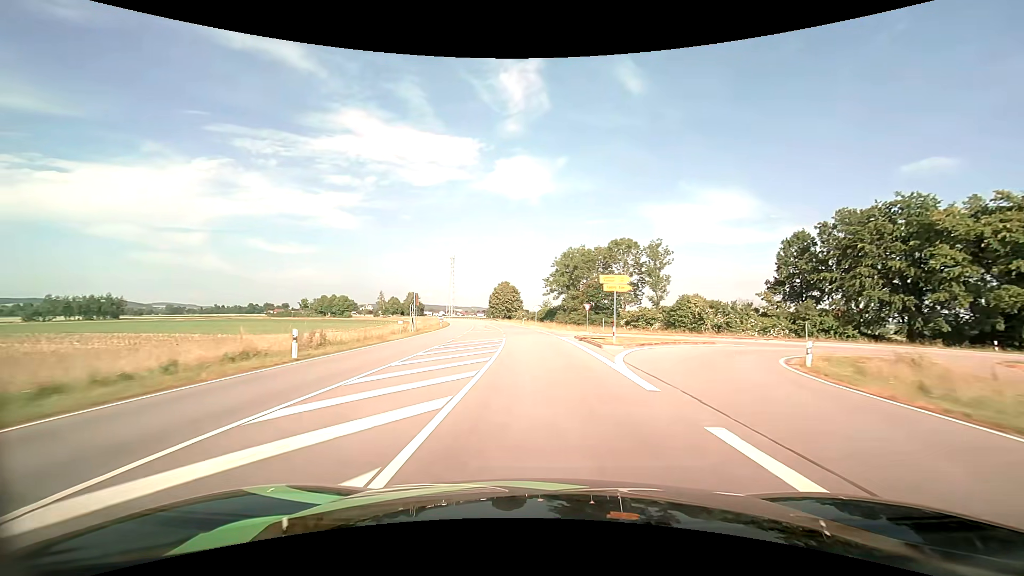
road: tertiary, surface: asphalt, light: Day
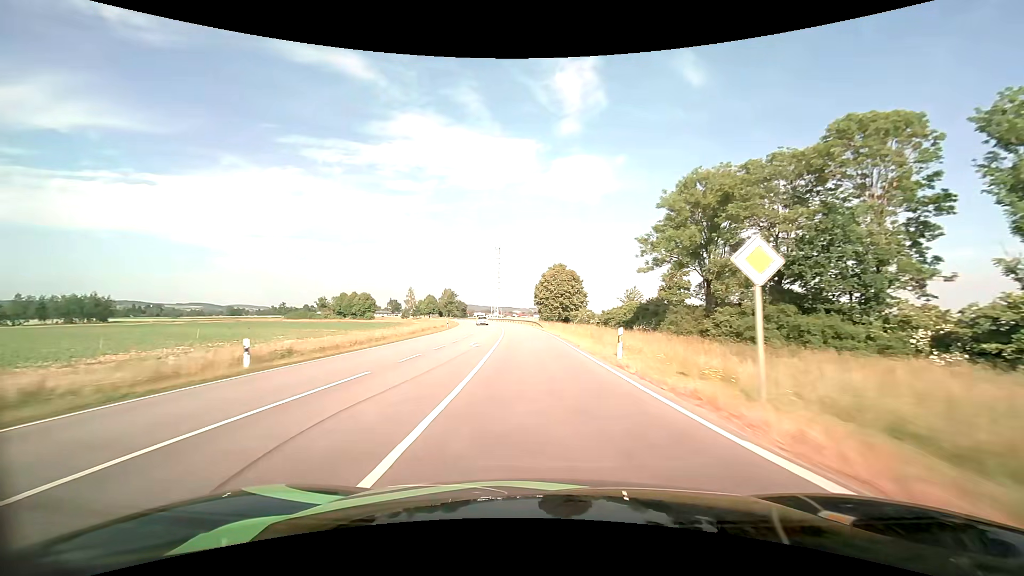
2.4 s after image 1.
(-2.6, +54.0) m; -7°
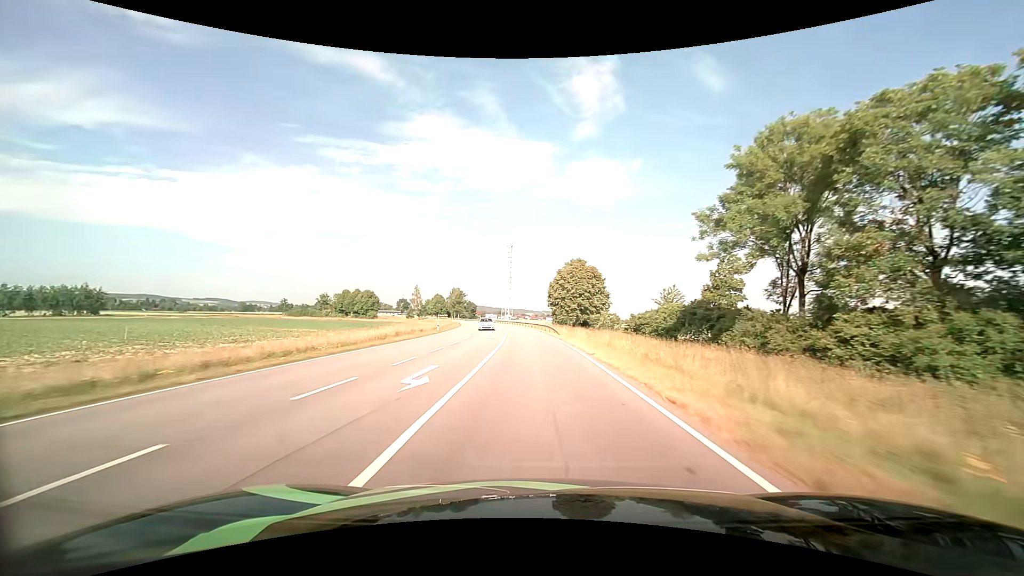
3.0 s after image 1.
(-0.2, +13.6) m; -2°
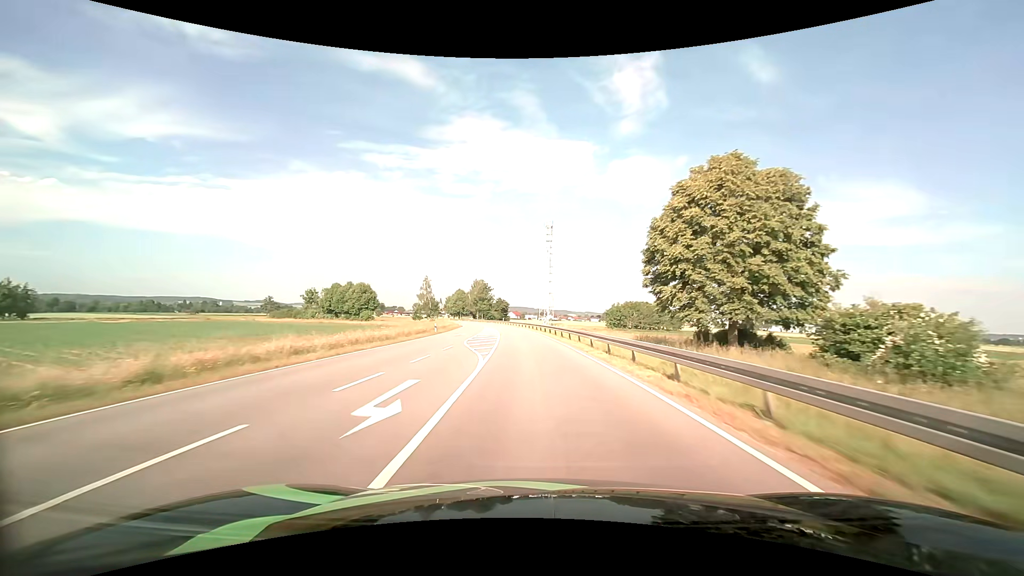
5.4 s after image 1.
(-2.3, +53.6) m; -5°
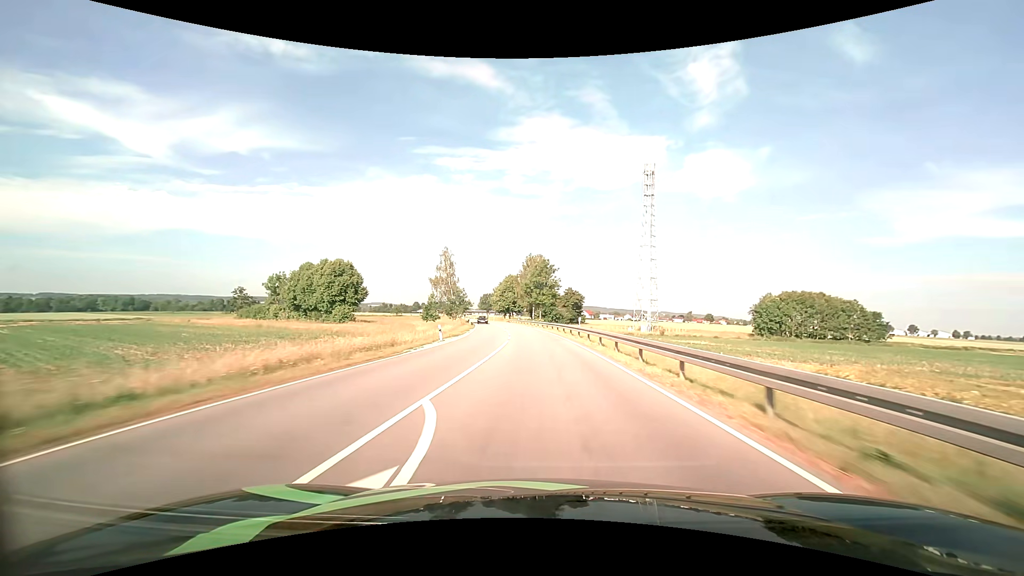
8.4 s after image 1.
(-4.8, +67.3) m; -8°
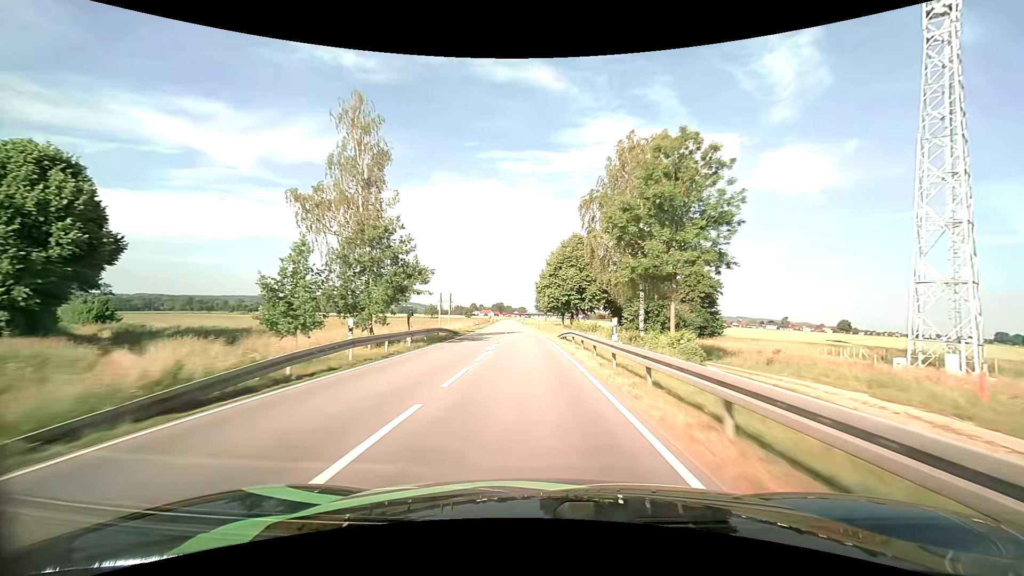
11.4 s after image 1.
(-3.1, +69.1) m; -7°
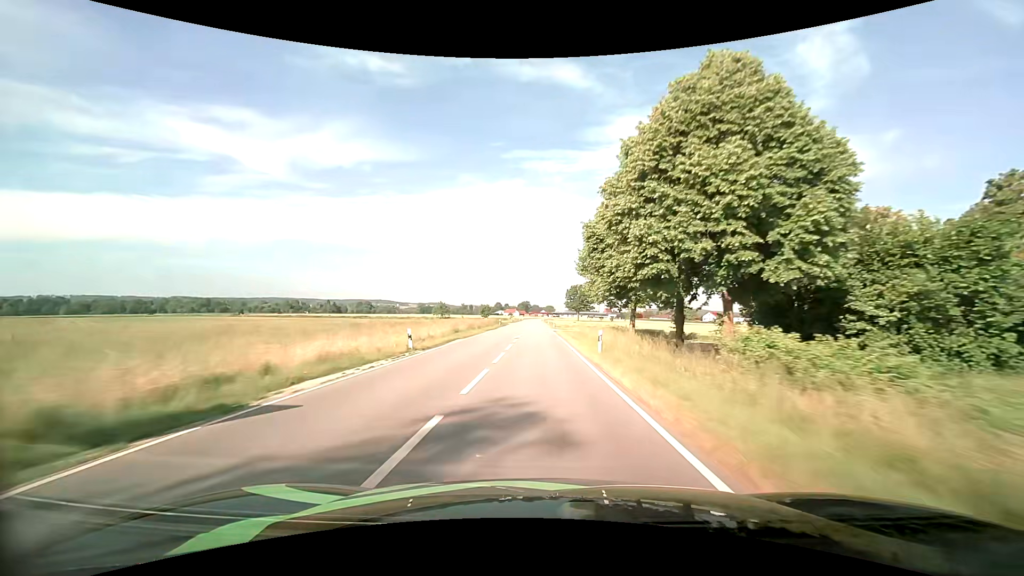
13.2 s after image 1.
(-1.5, +43.1) m; -3°
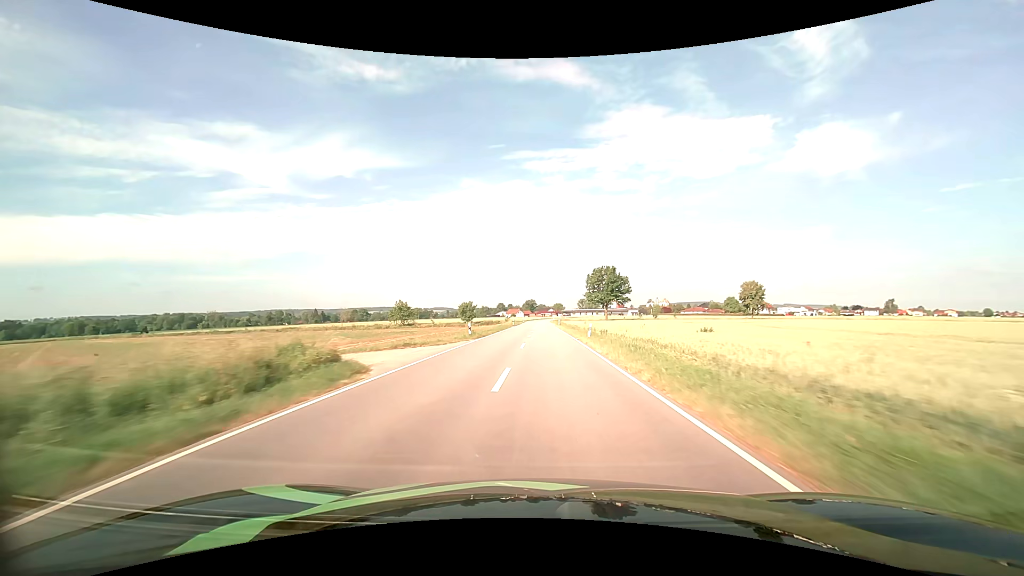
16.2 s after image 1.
(-1.0, +72.3) m; -1°
(0, +10) (0, +20) (0, +30) (0, +40) (0, +50) (0, +60) (0, +70) (0, +80) (0, +90) (0, +100) m
